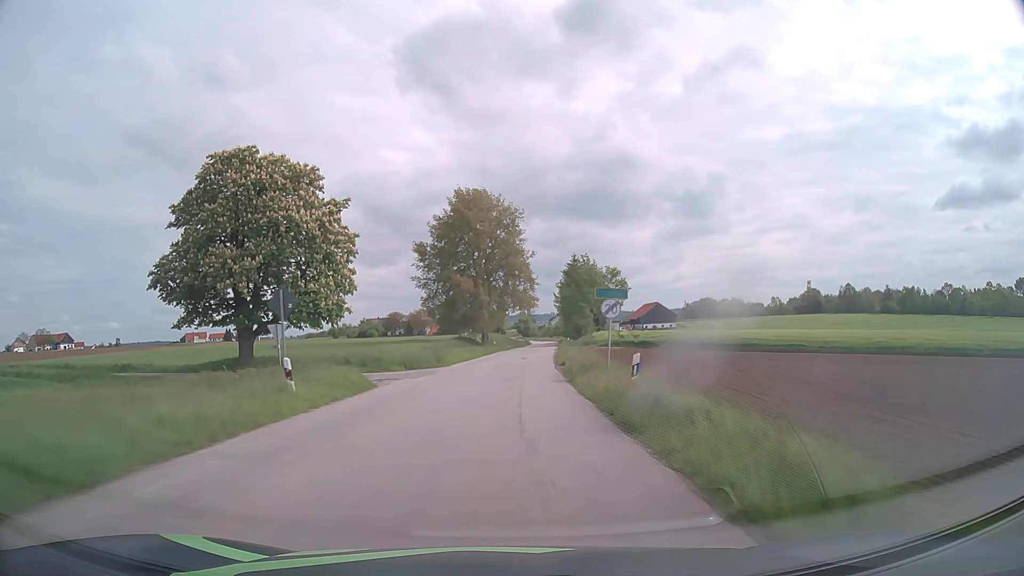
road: tertiary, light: Day
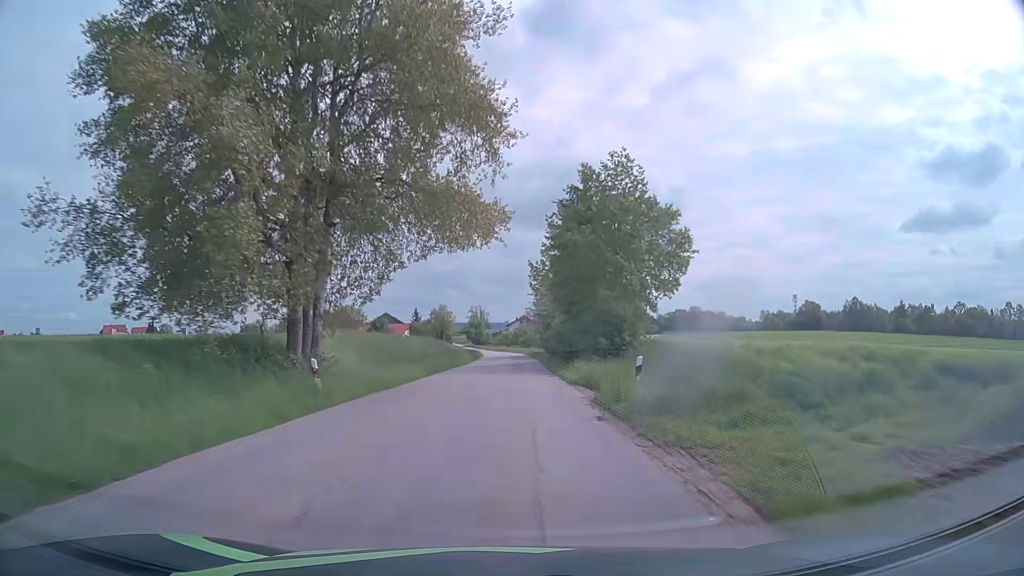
(+1.8, +55.0) m; +4°
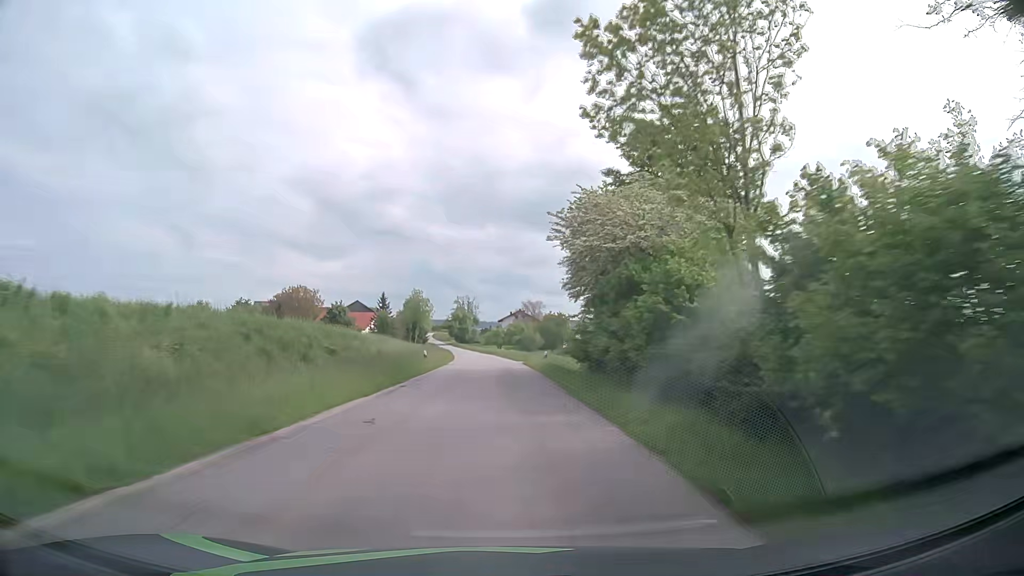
(+0.5, +44.7) m; 0°
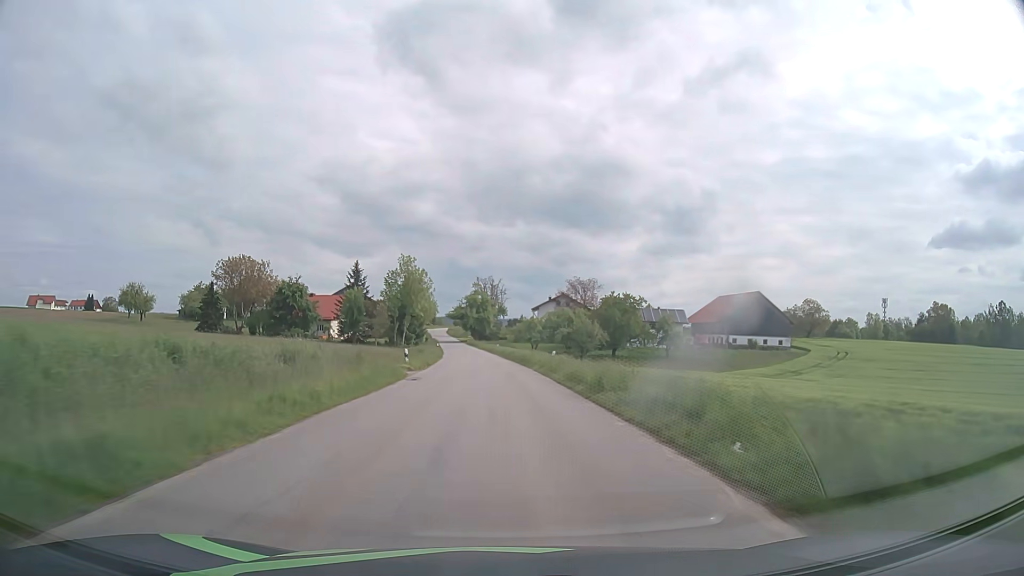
(-1.0, +56.5) m; -3°
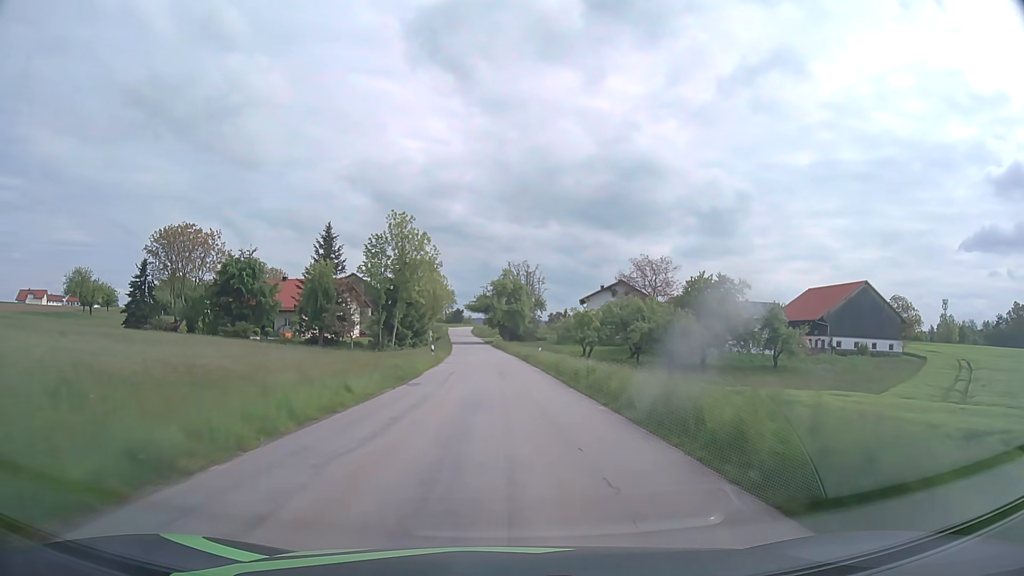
(-0.7, +34.1) m; -3°
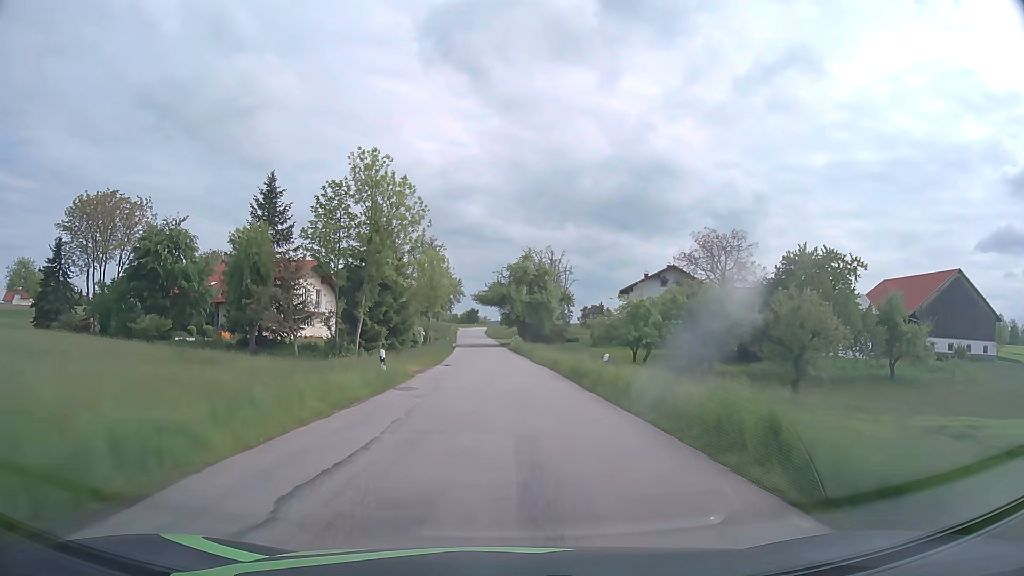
(-0.3, +22.9) m; -1°
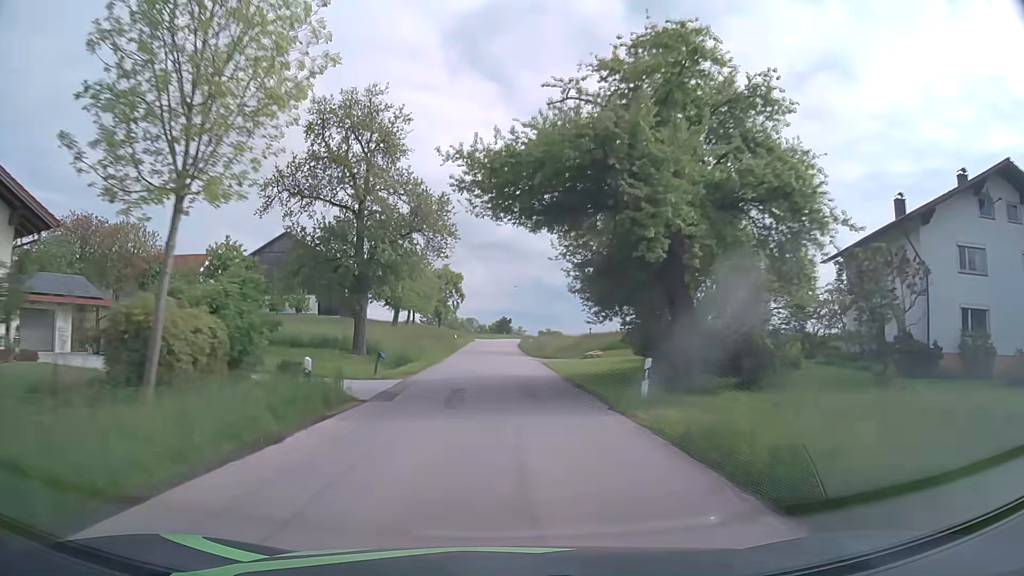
(-1.5, +57.0) m; -3°
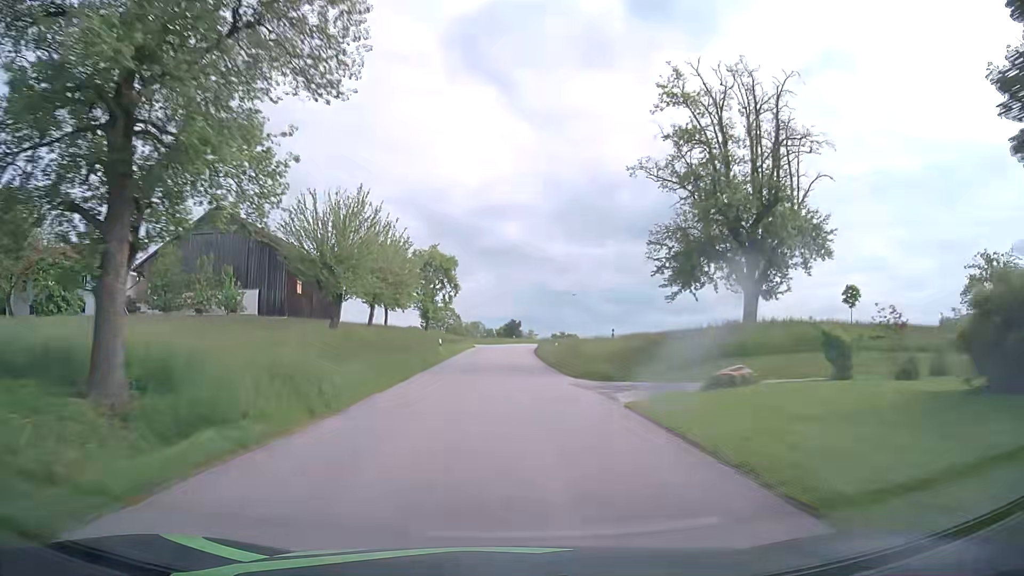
(-0.2, +22.3) m; -1°
(0, +10) (0, +20) (0, +30) (0, +40) (0, +50) (+1, +60) (+2, +70) (+3, +80) (+5, +90) (+8, +99) m
